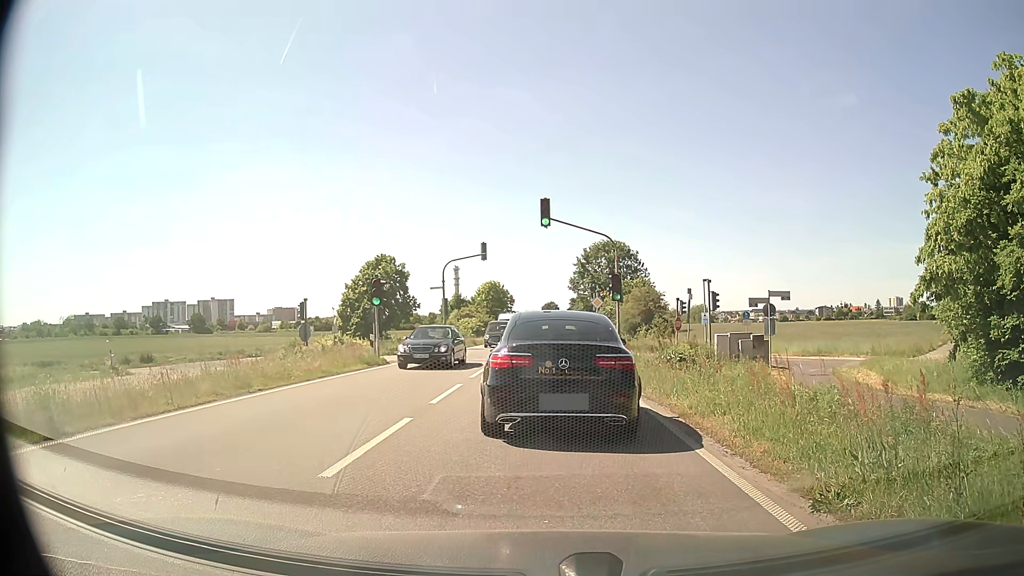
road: primary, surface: asphalt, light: Day
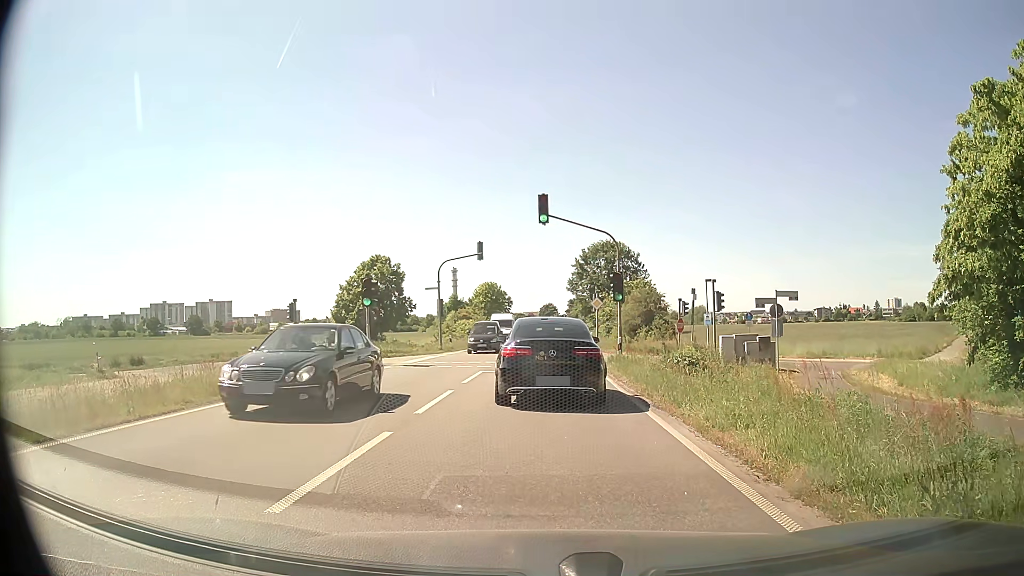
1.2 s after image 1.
(0.0, +1.3) m; 0°
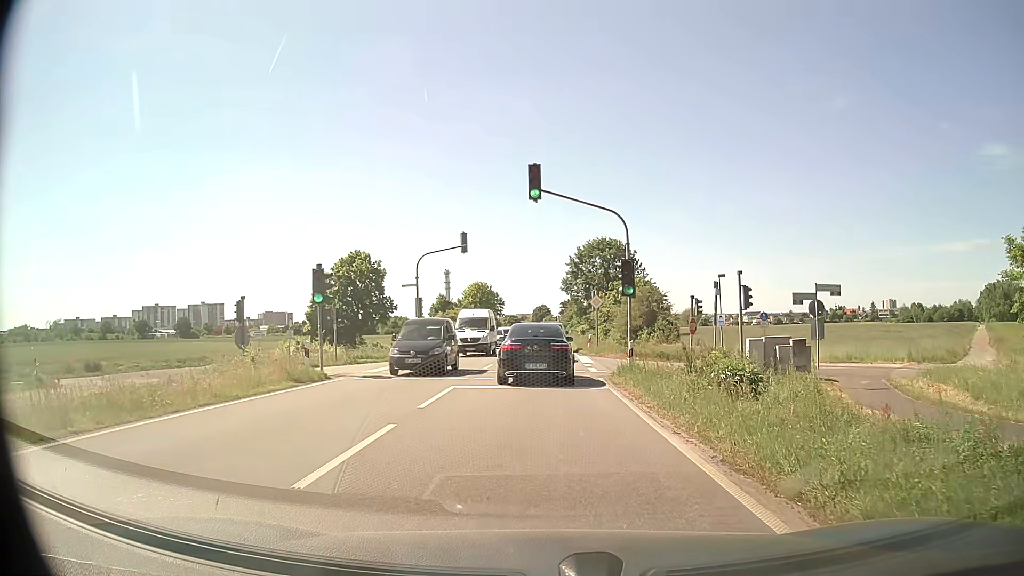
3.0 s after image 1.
(0.0, +5.4) m; 0°
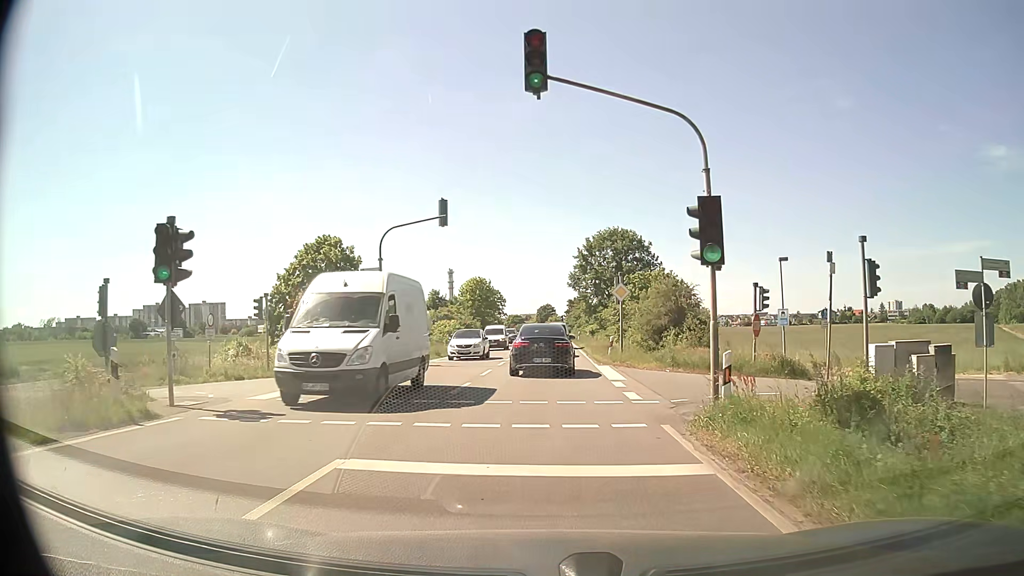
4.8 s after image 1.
(0.0, +10.1) m; 0°
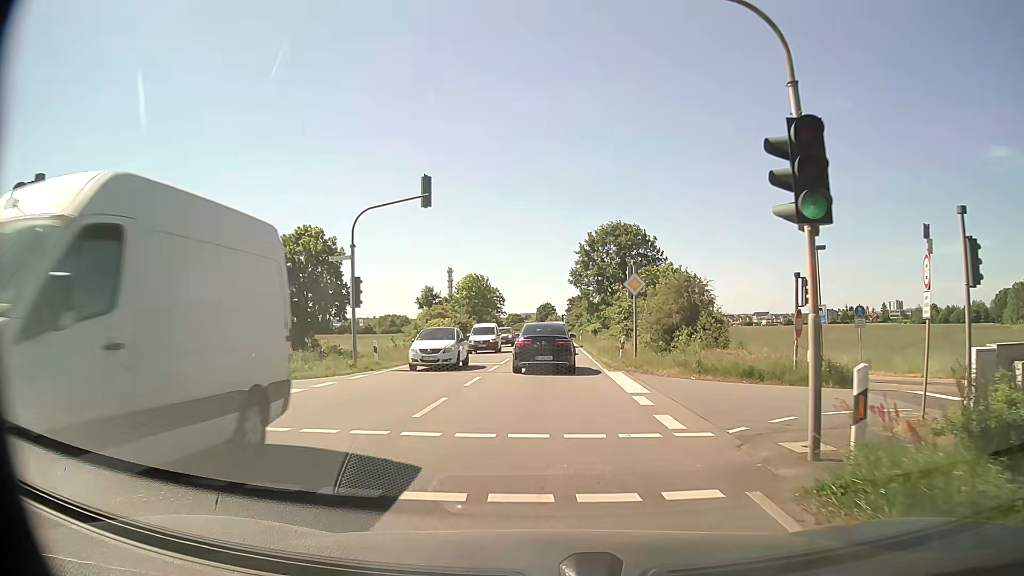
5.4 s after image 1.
(0.0, +4.4) m; 0°
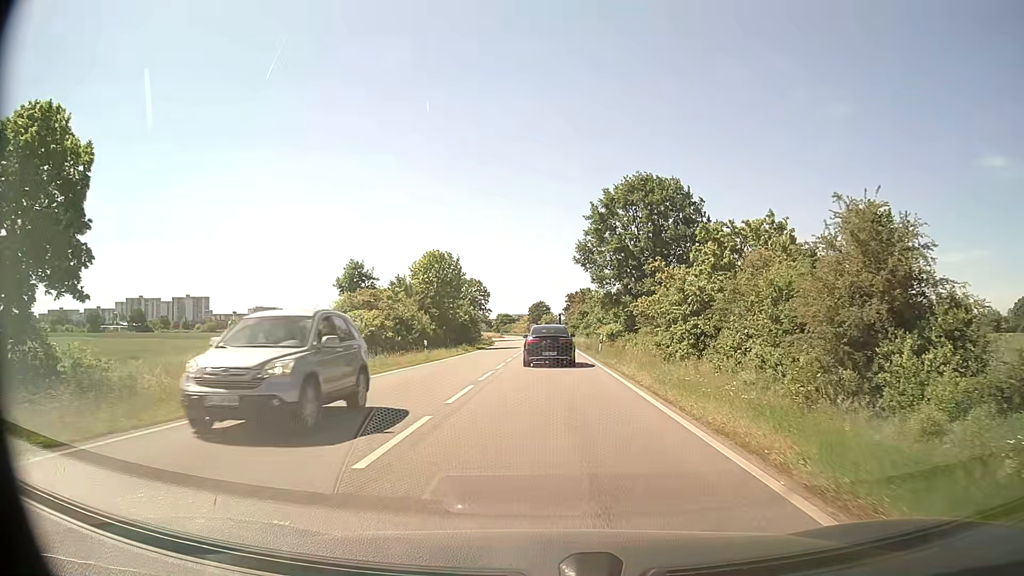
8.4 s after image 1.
(+0.3, +27.9) m; +1°
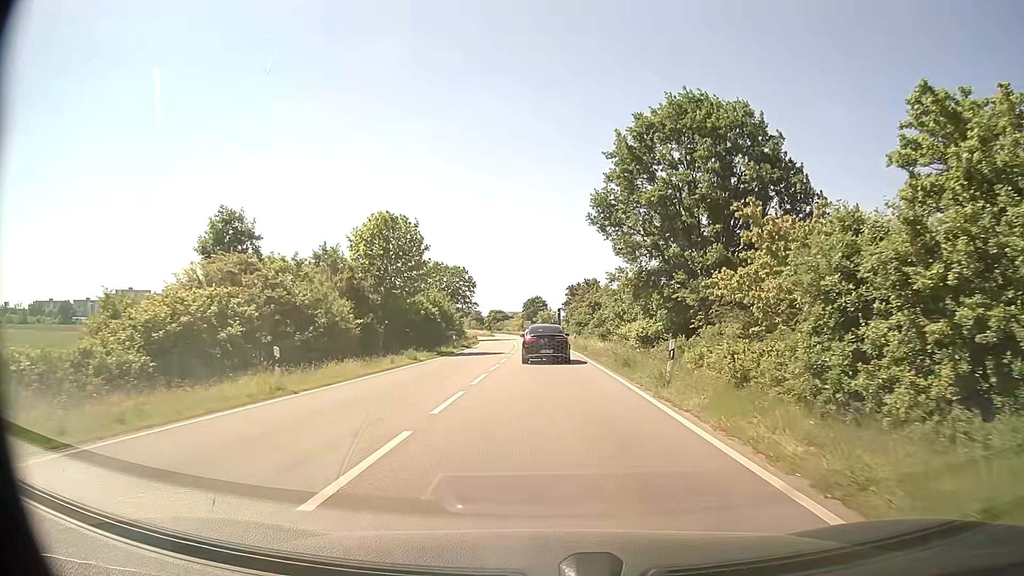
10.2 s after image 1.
(+0.1, +20.0) m; 0°
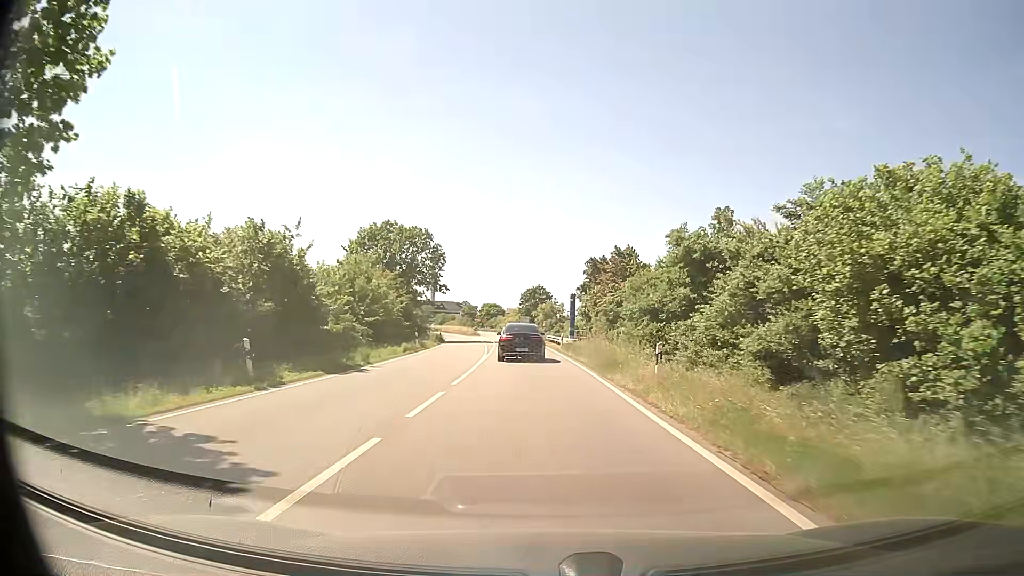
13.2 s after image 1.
(0.0, +37.5) m; -1°
(0, +10) (0, +20) (0, +30) (-1, +40) (-1, +50) (-2, +60) (-2, +70) (-3, +80) (-4, +90) (-4, +100) m
